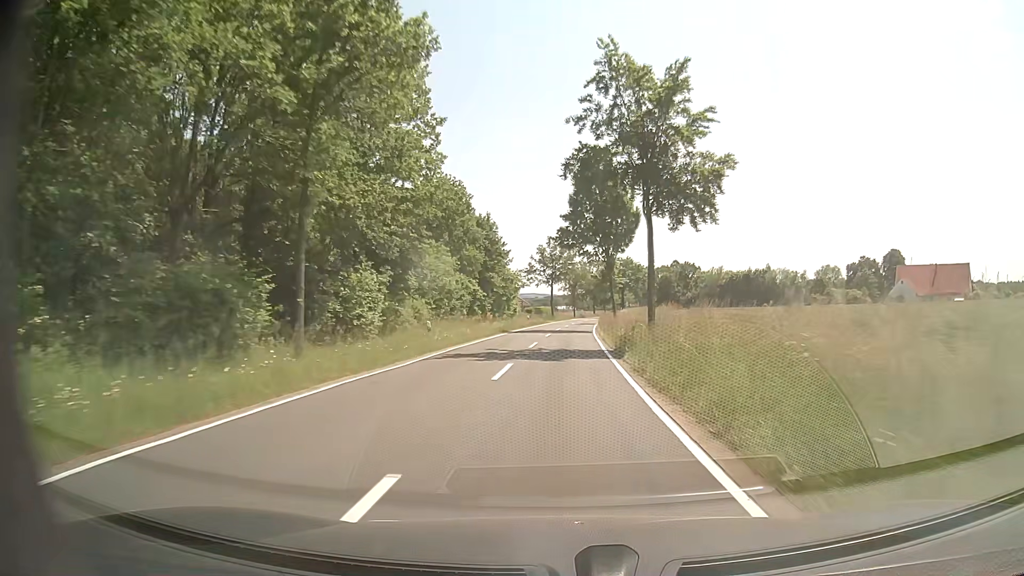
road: tertiary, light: Day
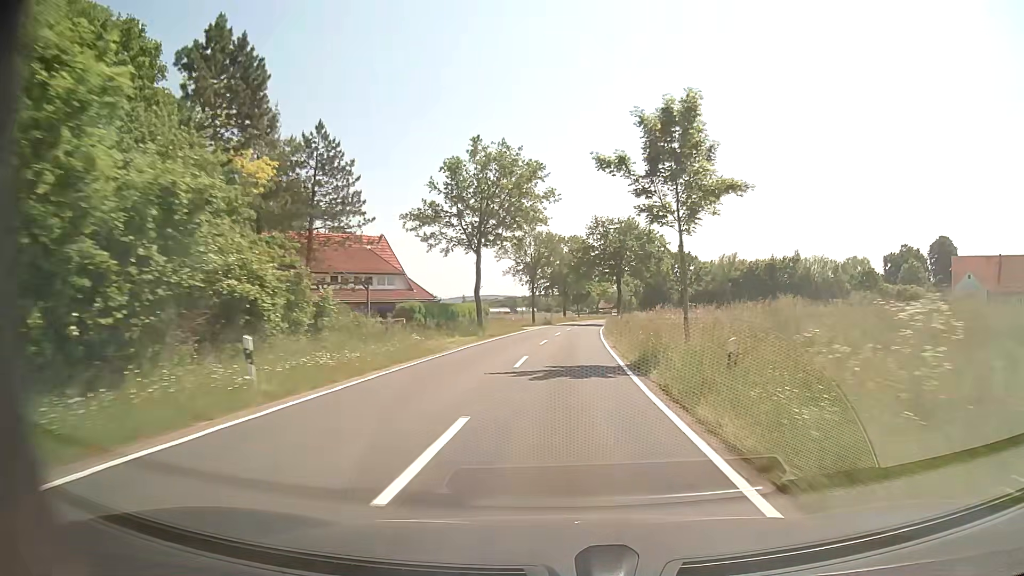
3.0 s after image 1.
(+1.2, +56.5) m; +2°
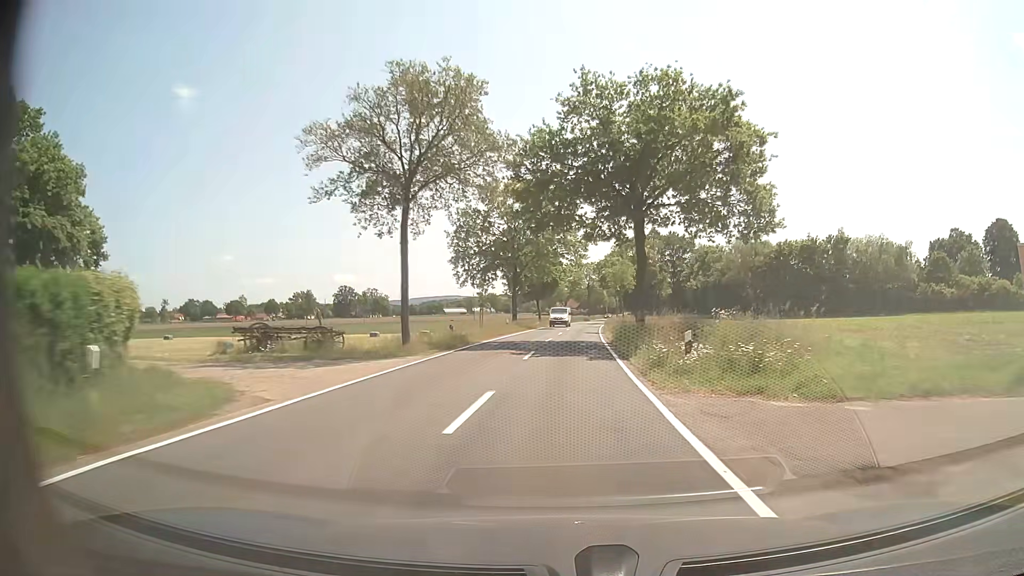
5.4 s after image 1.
(+1.8, +45.2) m; +4°
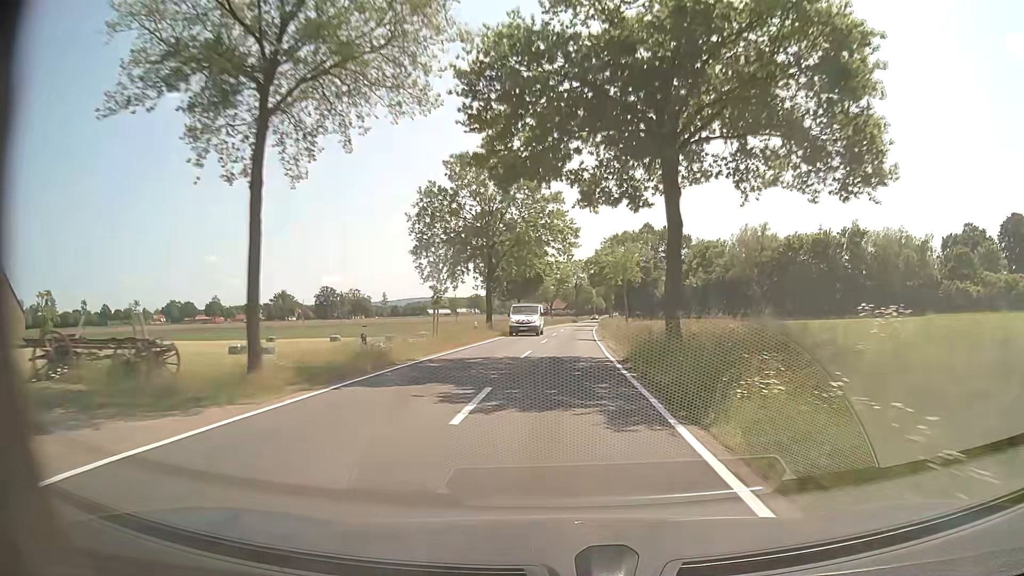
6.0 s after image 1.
(+0.1, +11.3) m; +1°
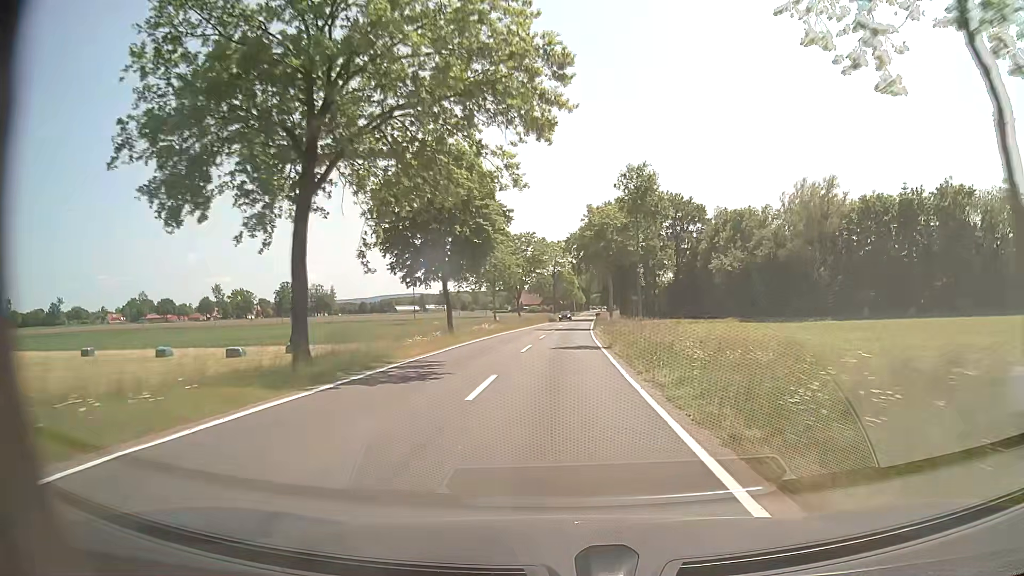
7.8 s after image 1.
(+0.6, +34.0) m; +2°
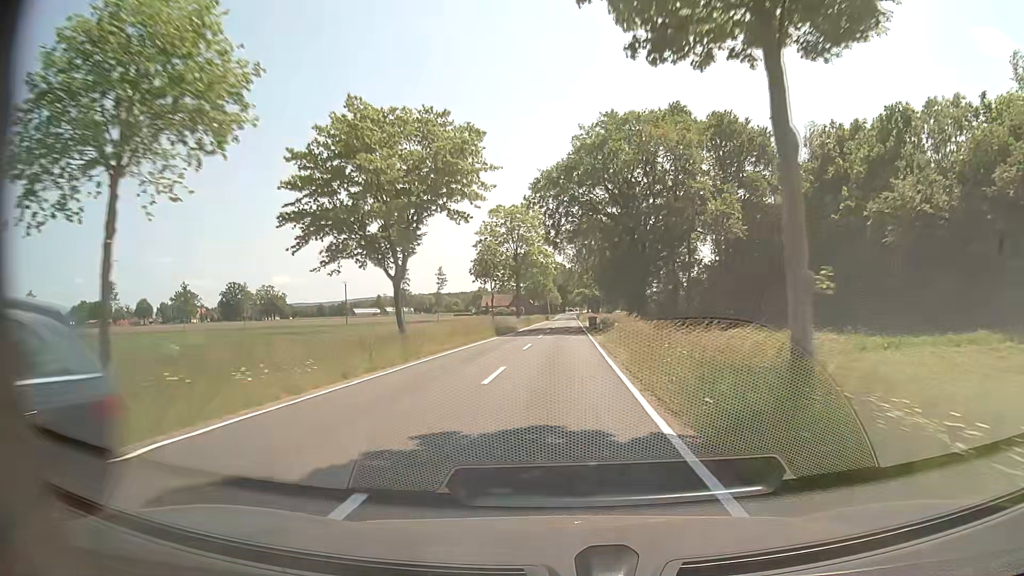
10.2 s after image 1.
(+1.0, +45.3) m; +2°
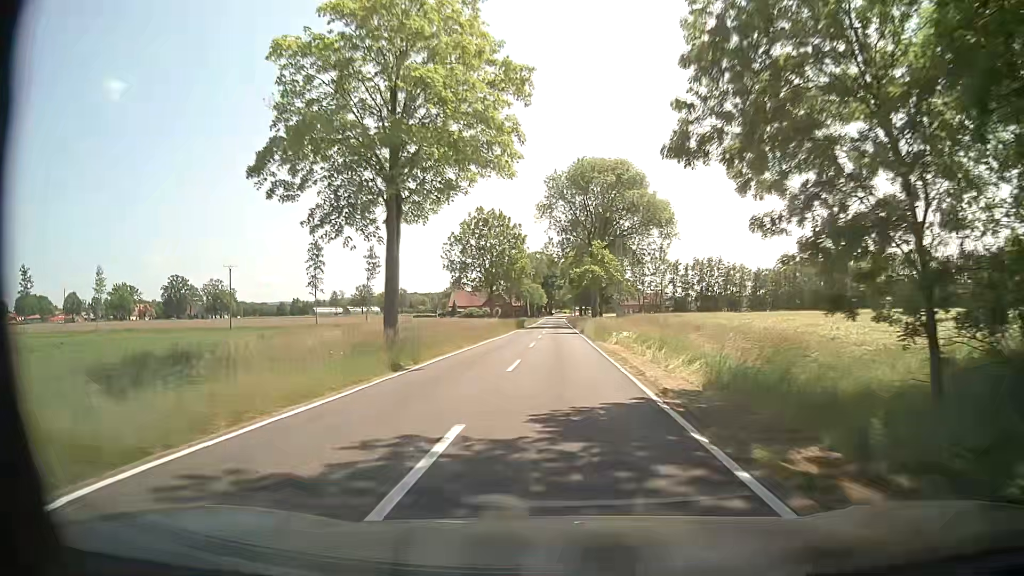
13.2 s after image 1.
(+0.5, +56.7) m; +1°
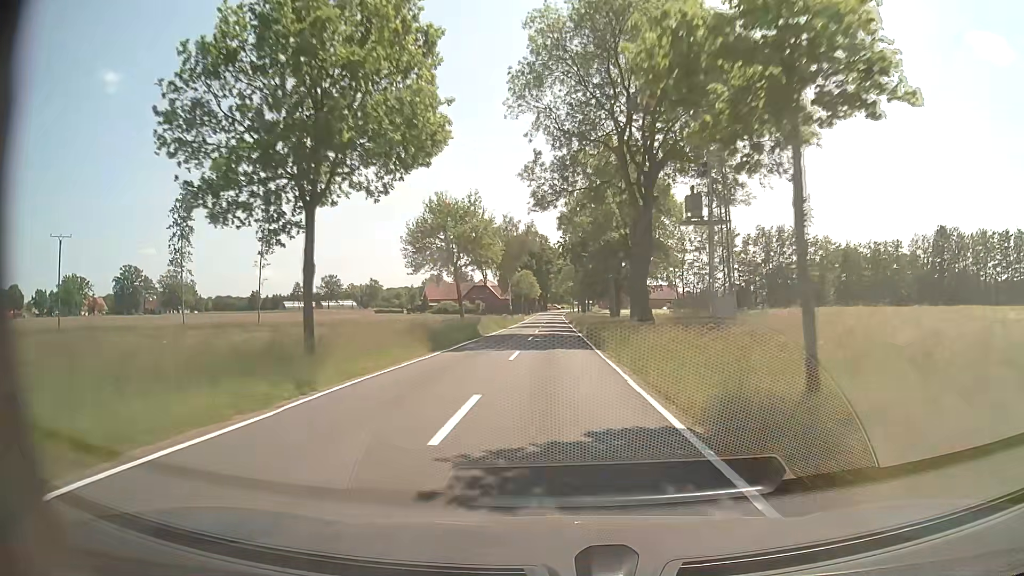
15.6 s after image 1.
(0.0, +45.4) m; 0°
(0, +10) (0, +20) (0, +30) (0, +40) (0, +50) (0, +60) (0, +70) (0, +80) (0, +90) (0, +100) m
